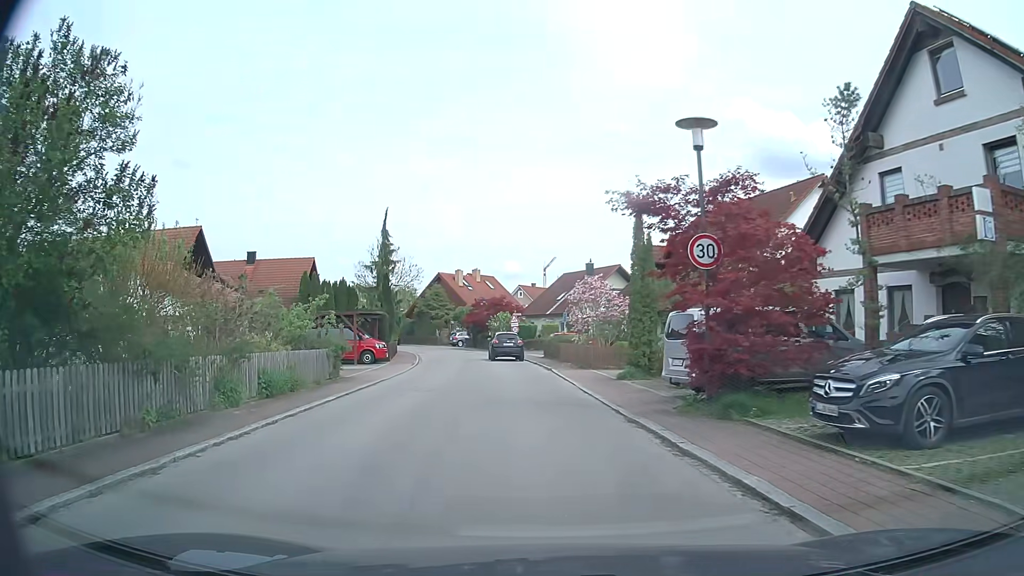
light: Day
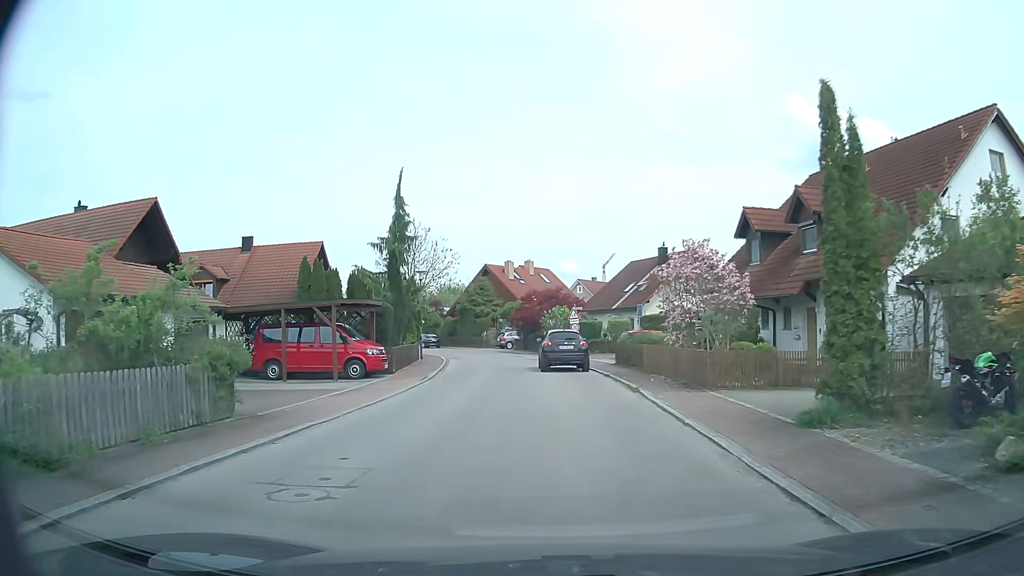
(-0.6, +11.6) m; -6°
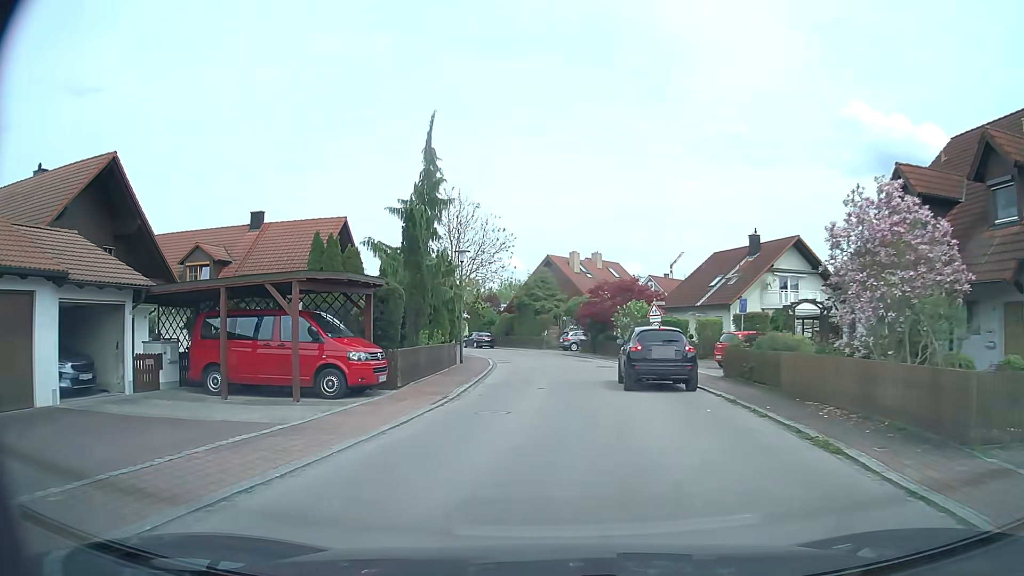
(-0.3, +8.7) m; -5°
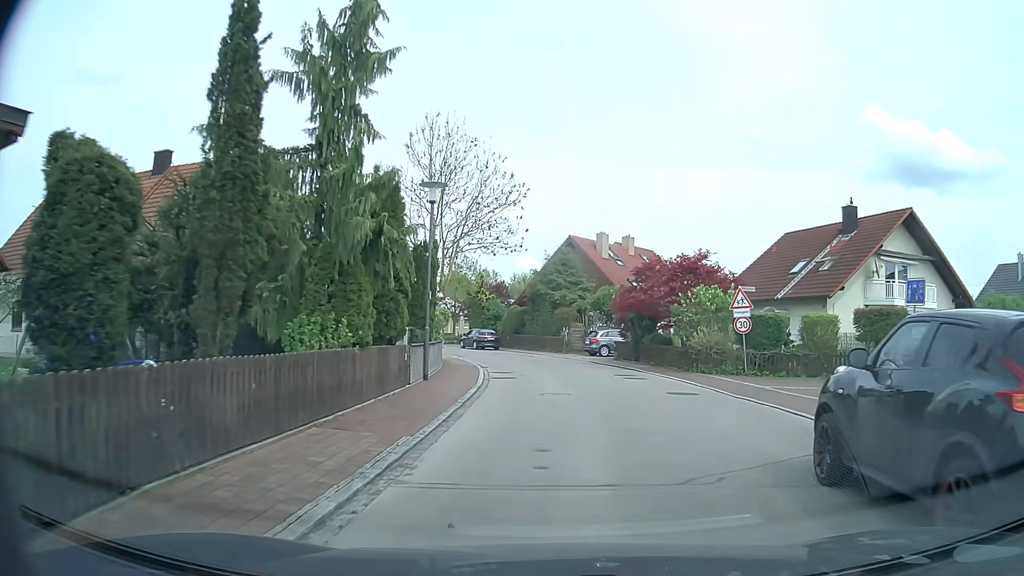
(-0.3, +13.1) m; -1°
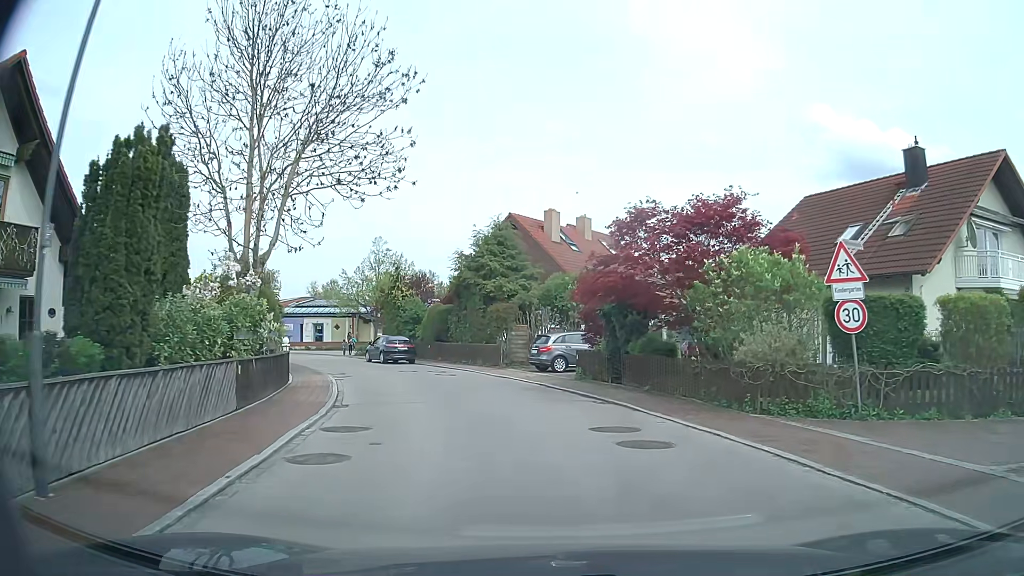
(+0.7, +12.4) m; +5°
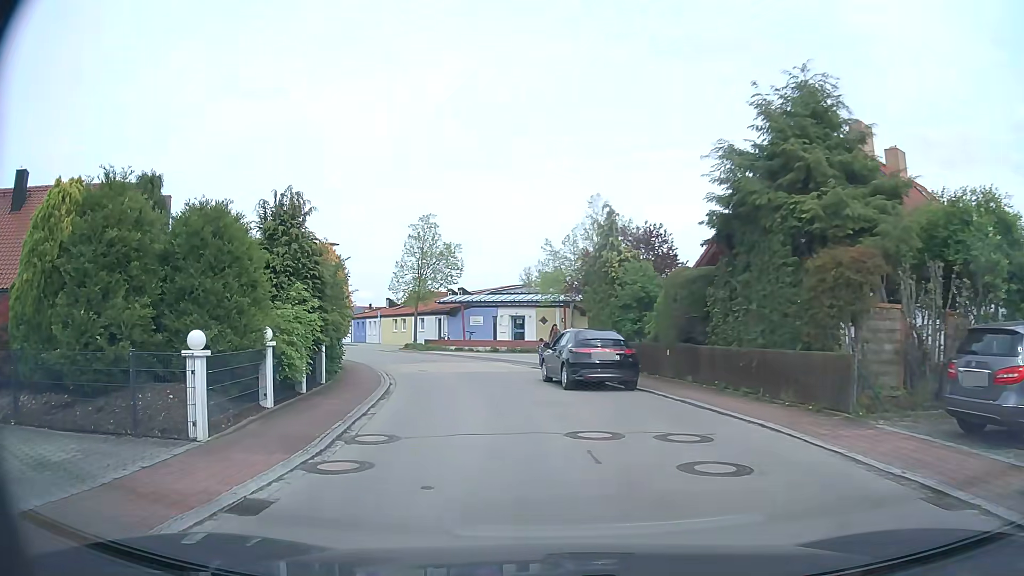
(-2.4, +18.0) m; -23°
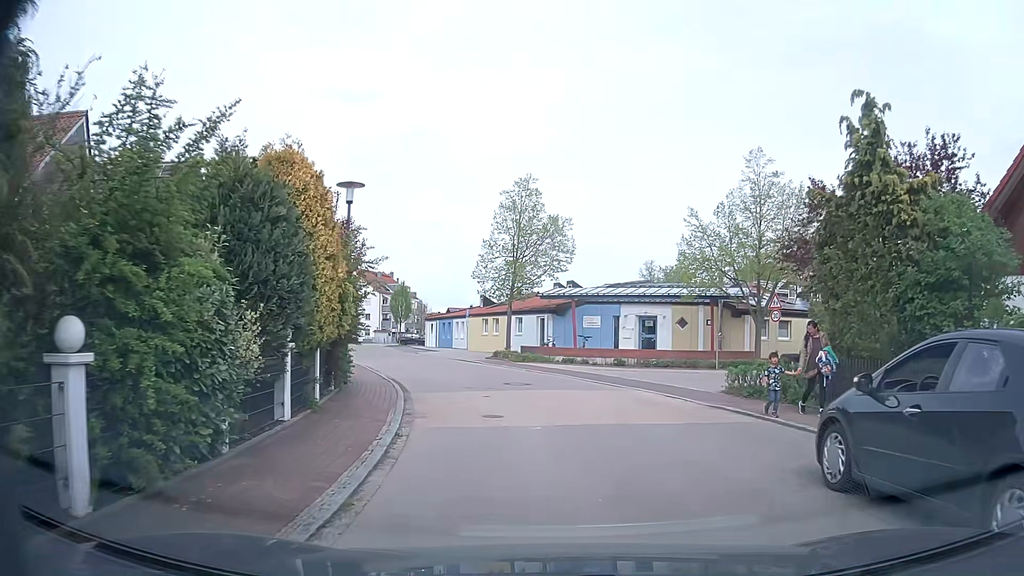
(-1.0, +12.5) m; -8°
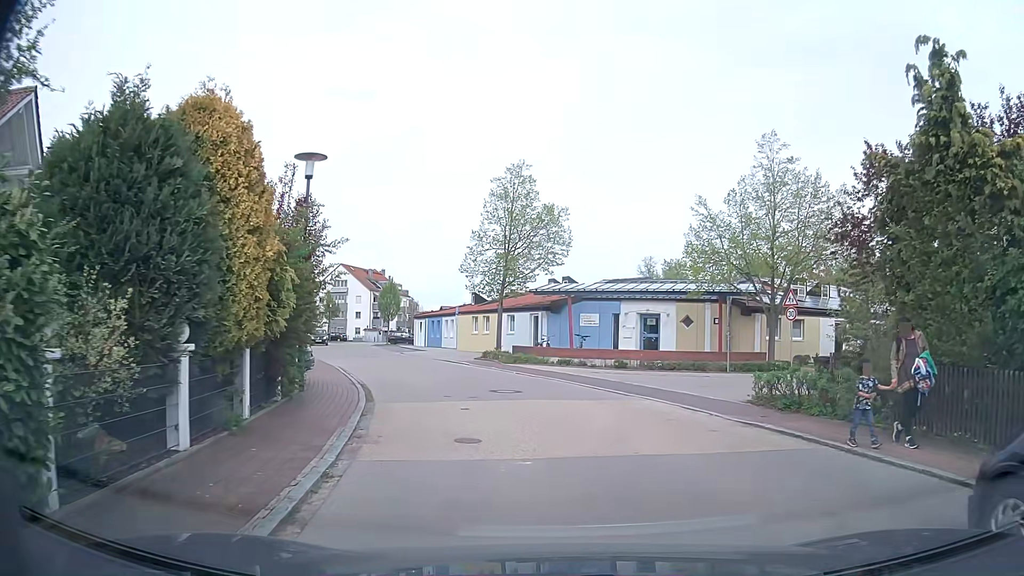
(0.0, +2.7) m; 0°
